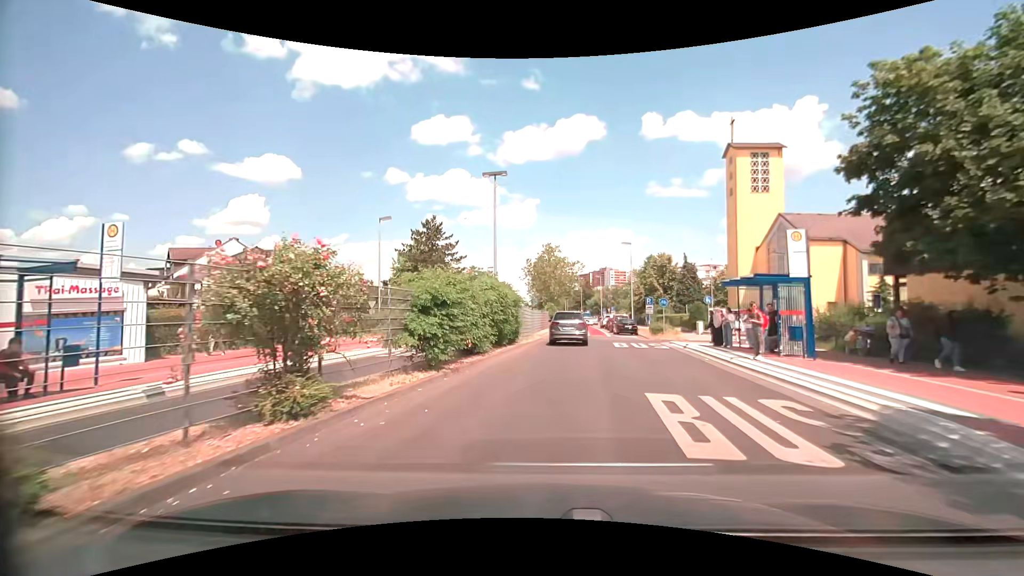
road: secondary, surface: asphalt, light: Day
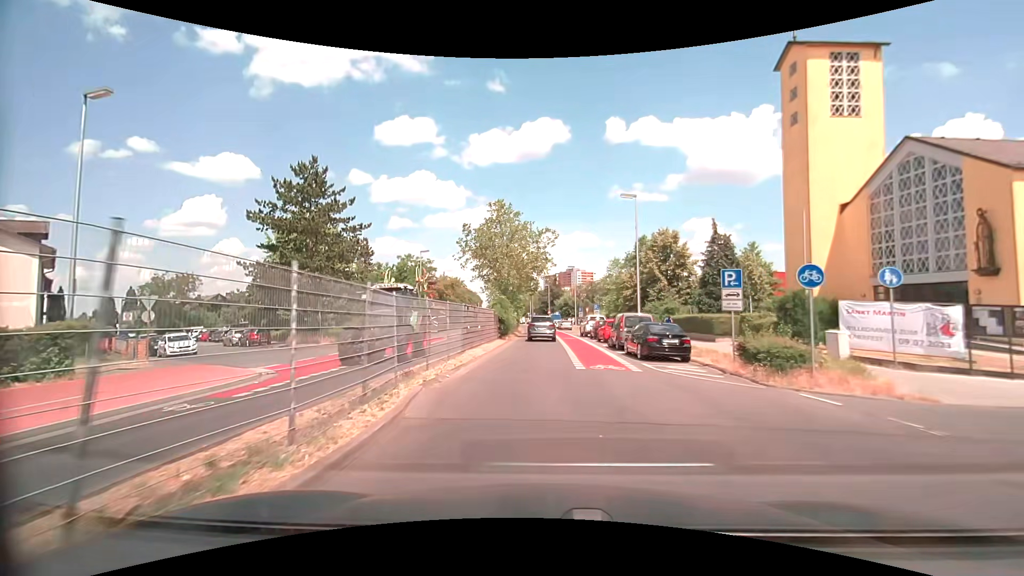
(+1.5, +24.6) m; +5°
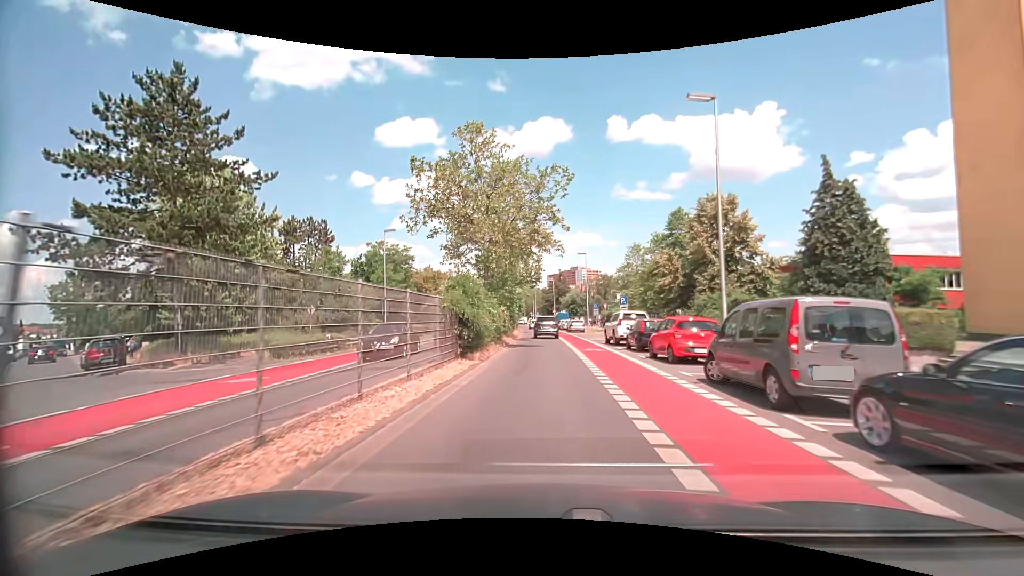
(-0.2, +15.6) m; -1°
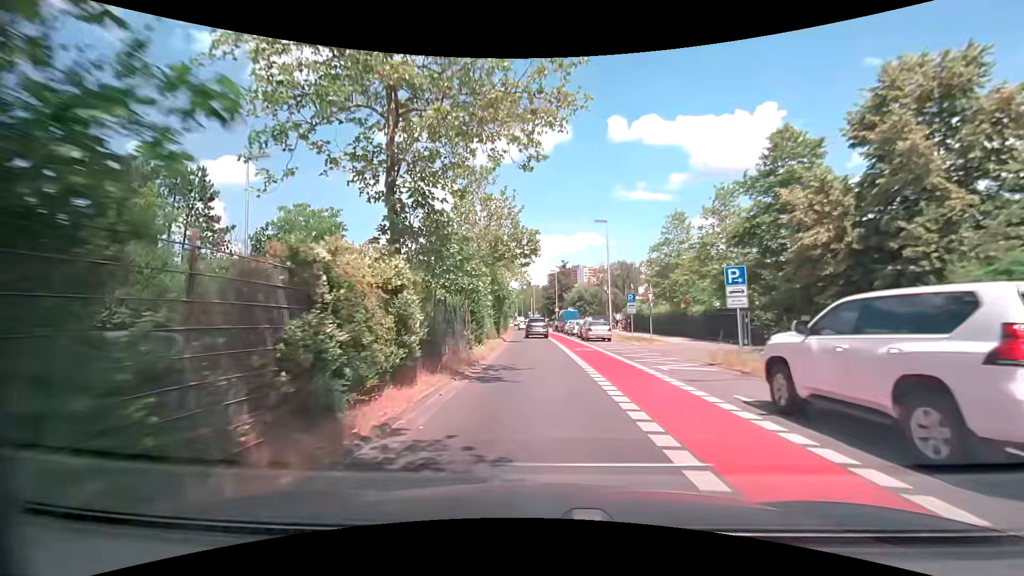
(-0.1, +22.0) m; -1°
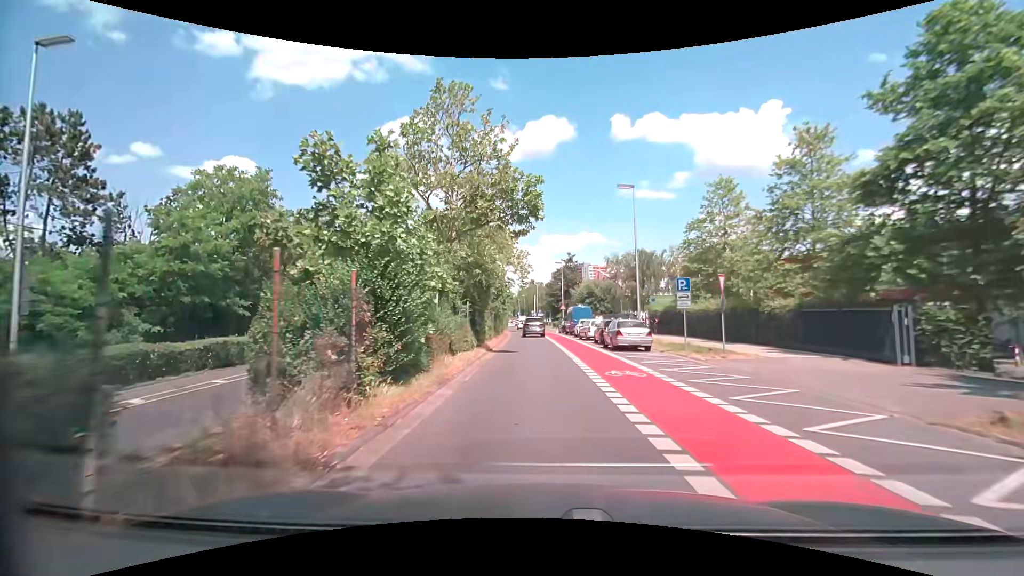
(0.0, +11.2) m; 0°
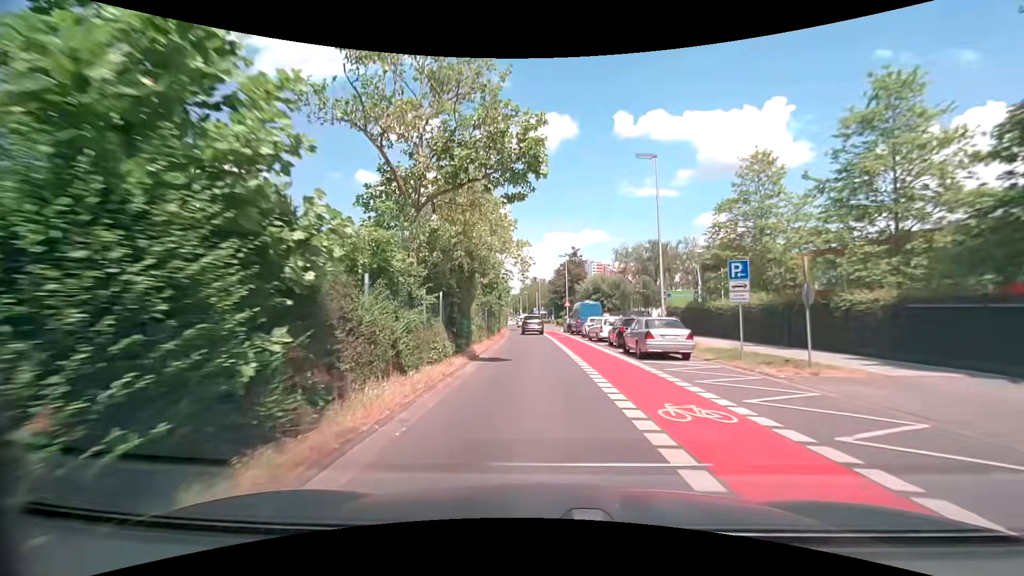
(0.0, +5.6) m; -1°
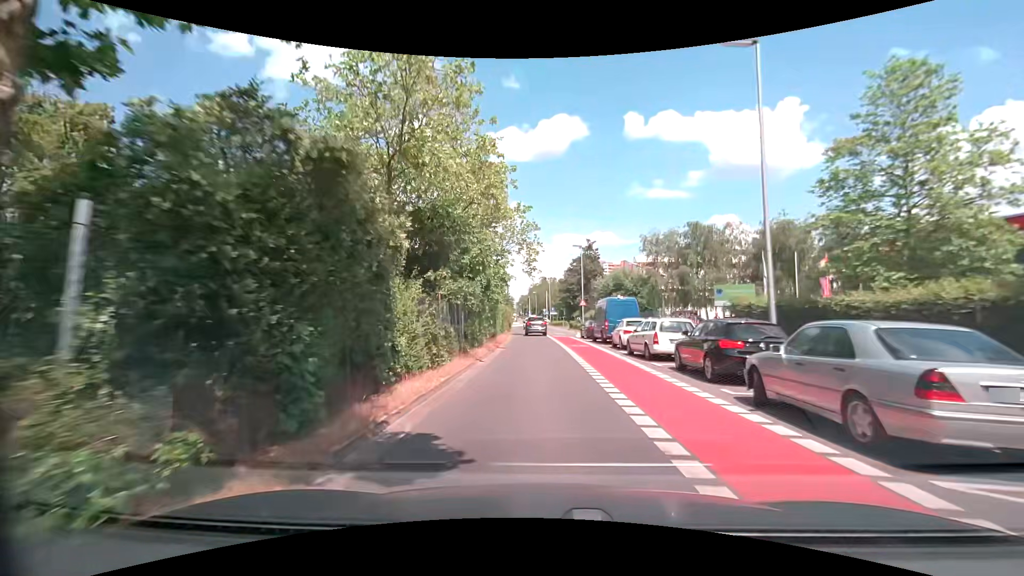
(-0.1, +11.3) m; -2°
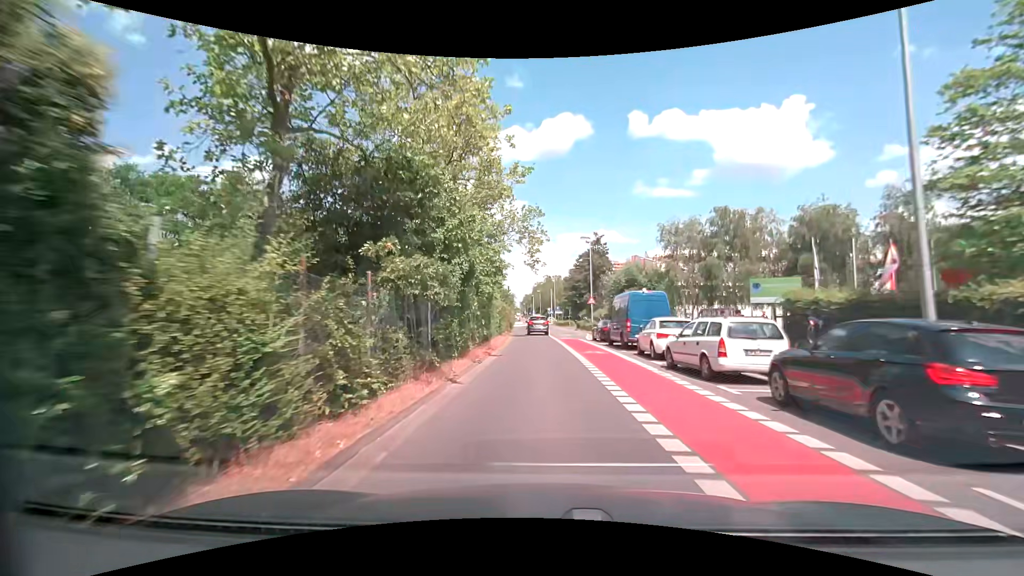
(0.0, +5.7) m; 0°
